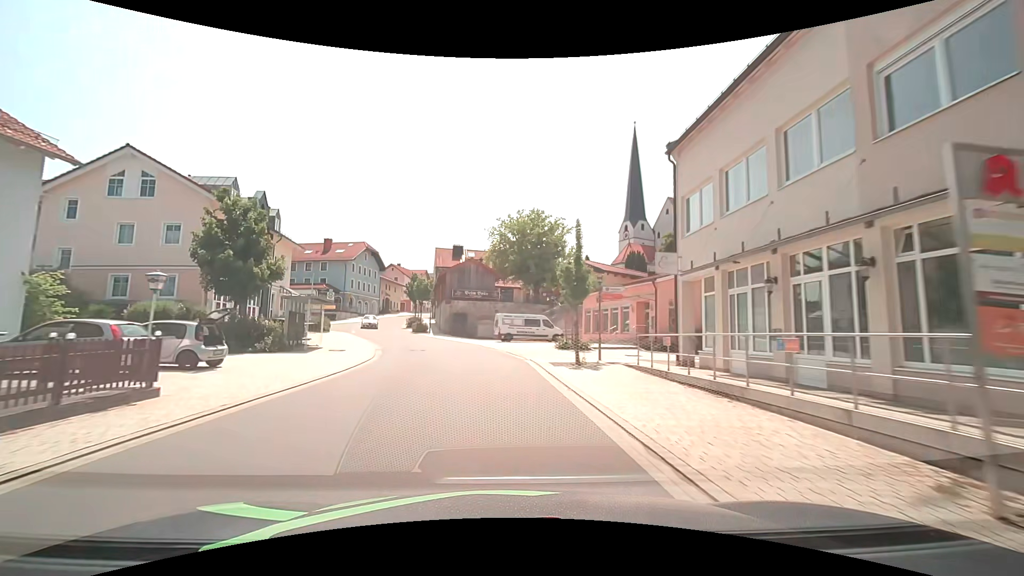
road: tertiary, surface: asphalt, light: Day
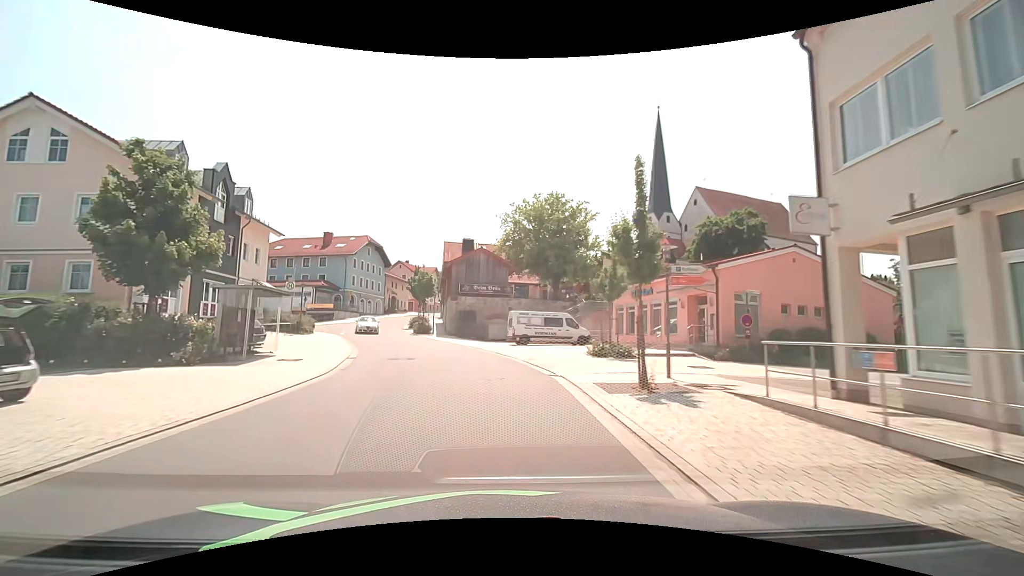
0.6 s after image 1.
(-0.2, +7.4) m; -2°
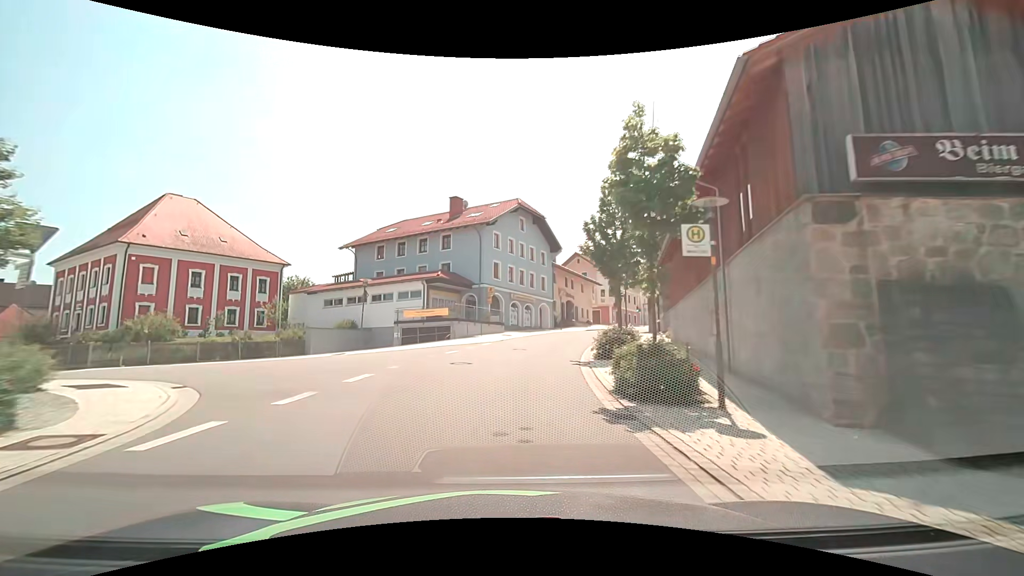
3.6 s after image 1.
(-6.3, +36.1) m; -22°
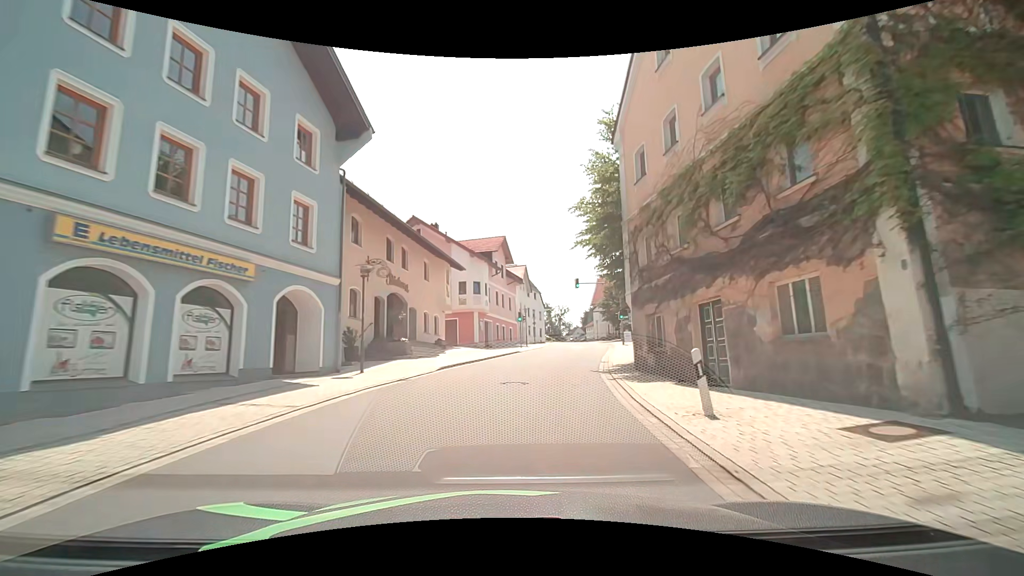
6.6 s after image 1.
(+4.4, +36.3) m; +17°
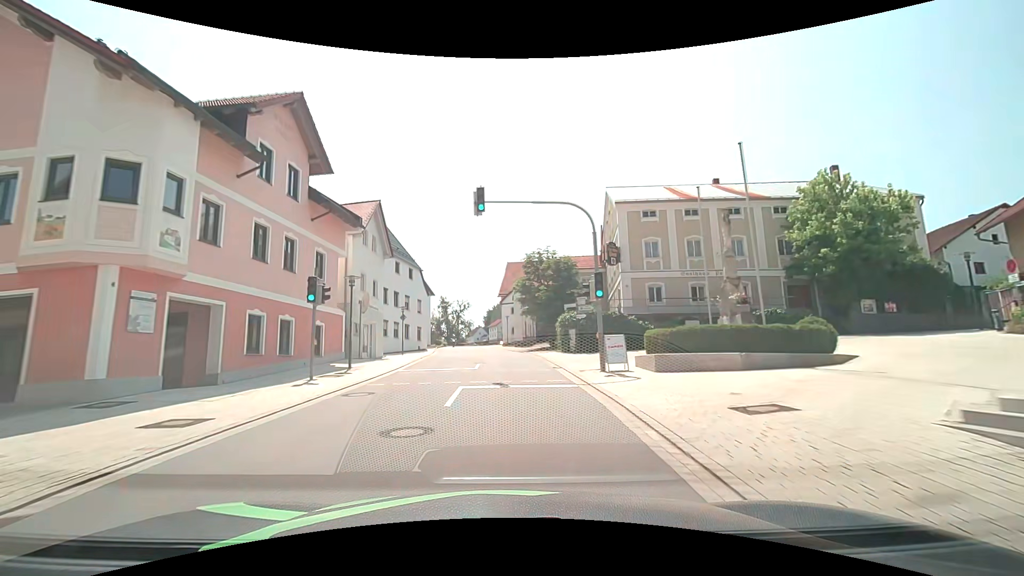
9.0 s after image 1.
(+4.1, +29.6) m; +12°
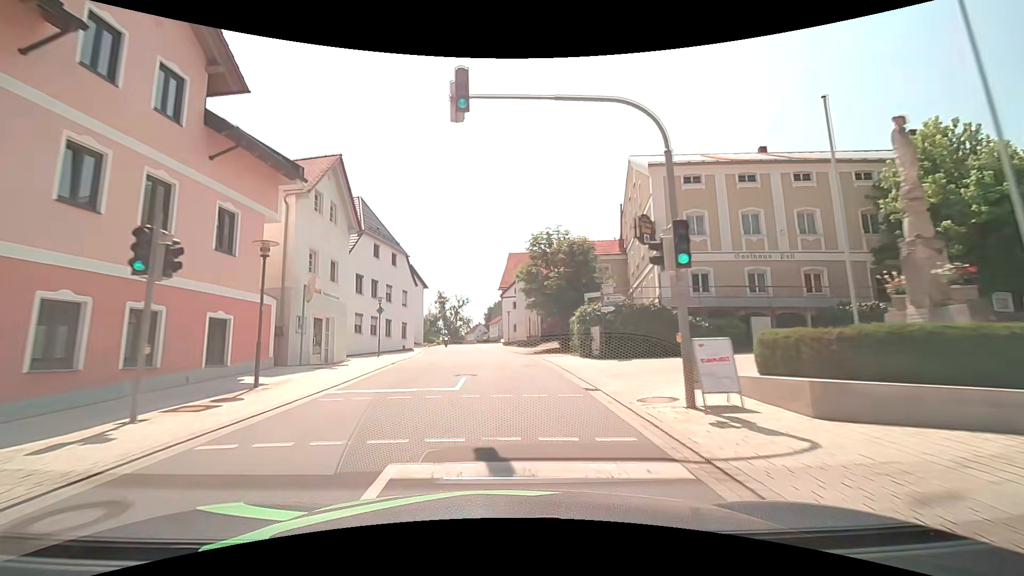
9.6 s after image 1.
(0.0, +7.6) m; 0°
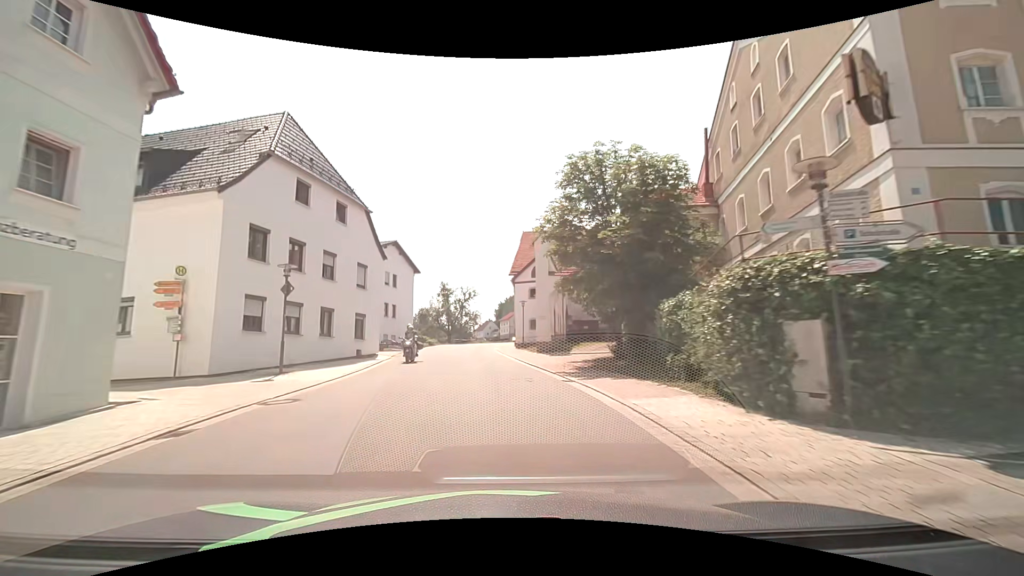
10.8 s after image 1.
(-0.2, +15.3) m; -1°
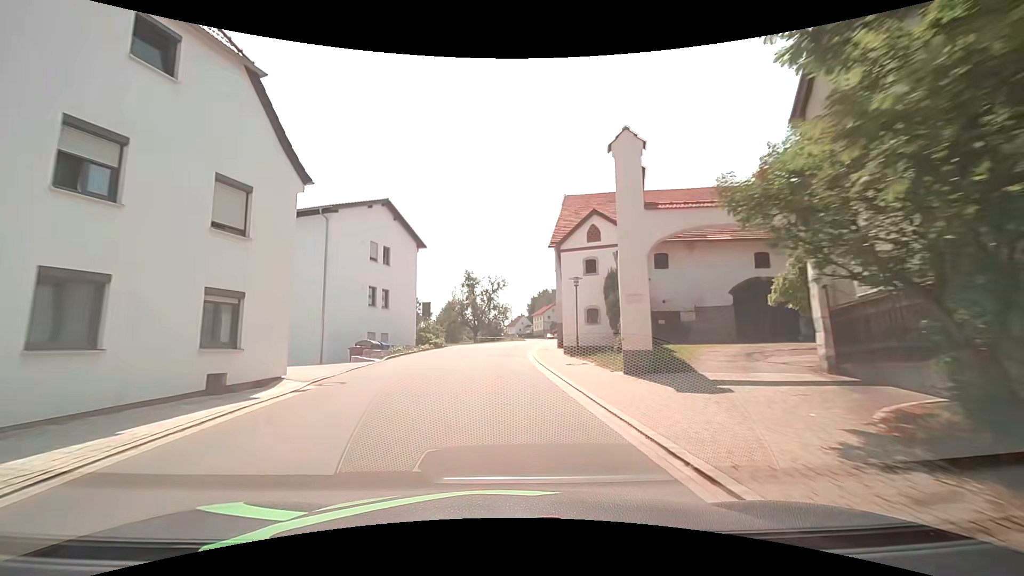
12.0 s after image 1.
(-0.4, +15.3) m; -4°
(0, +10) (0, +20) (0, +30) (0, +40) (+1, +50) (+3, +60) (+4, +70) (+5, +80) (+6, +90) (+7, +100) m
